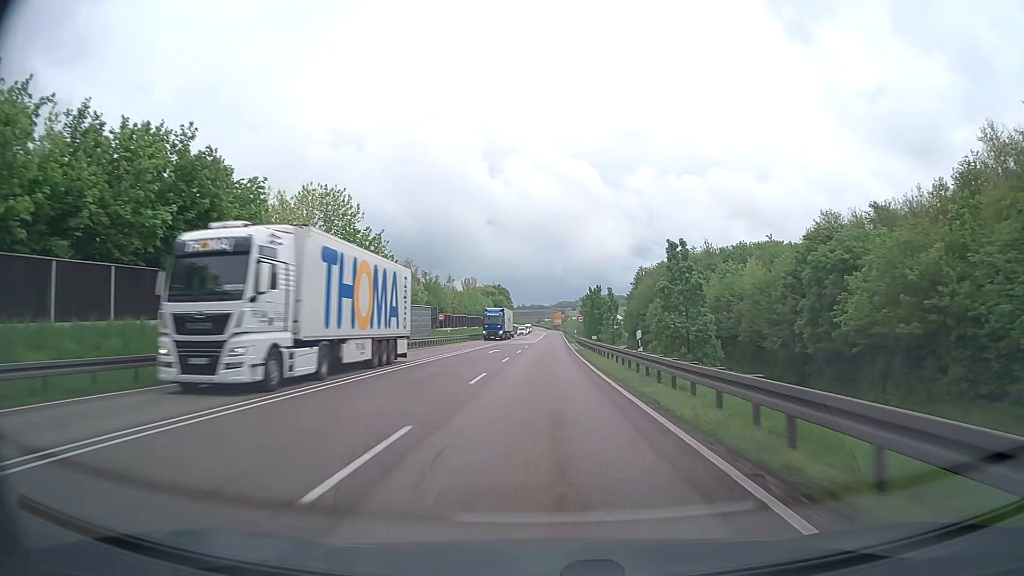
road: trunk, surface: asphalt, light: Day
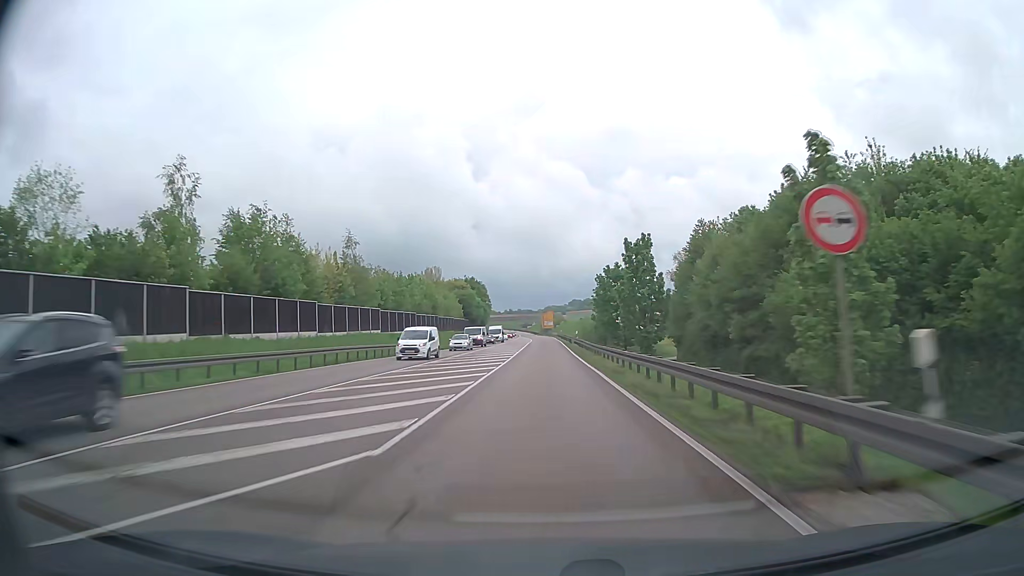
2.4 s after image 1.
(+0.5, +63.8) m; +1°
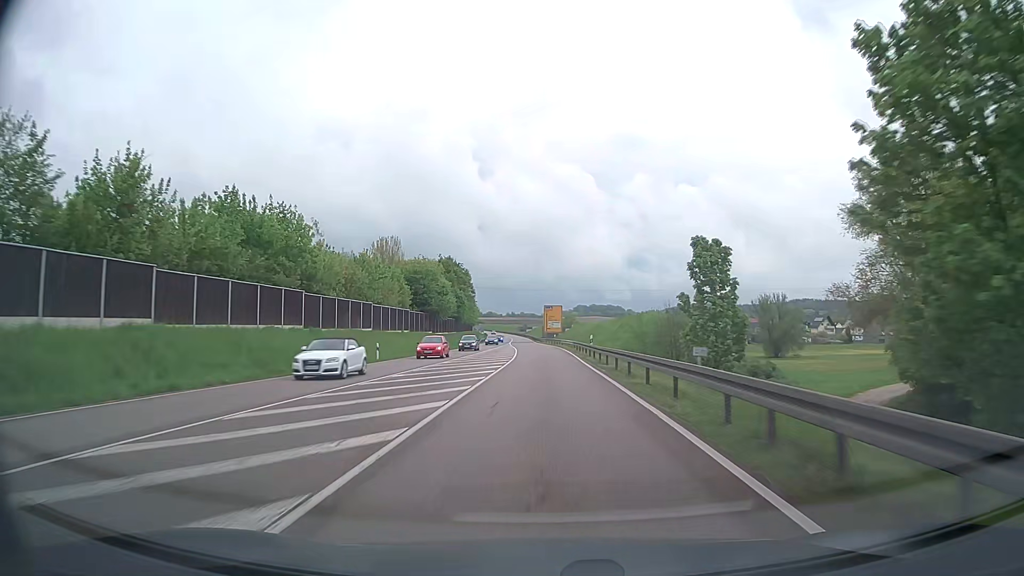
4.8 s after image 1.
(0.0, +63.7) m; 0°
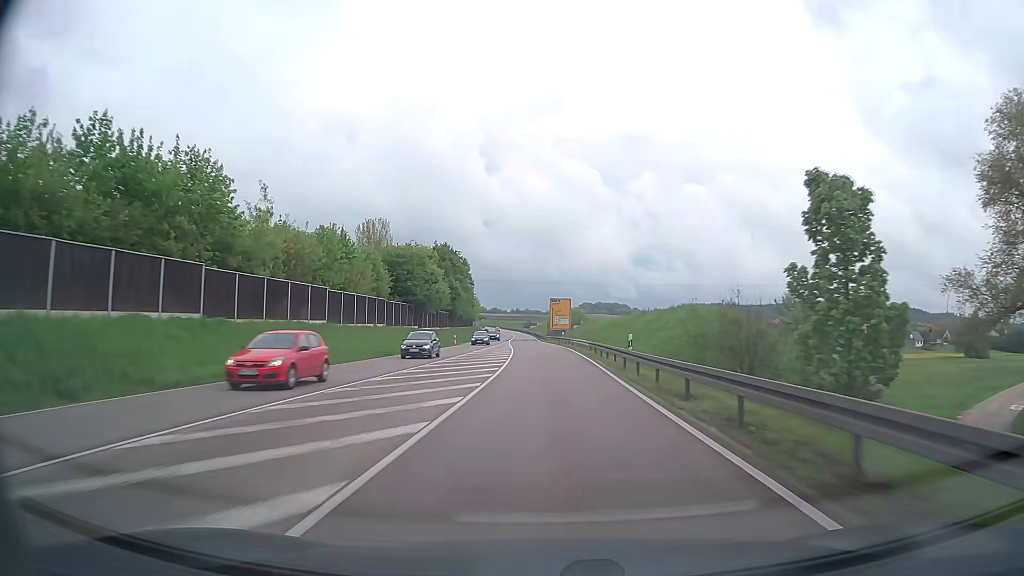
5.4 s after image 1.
(-0.1, +15.9) m; 0°
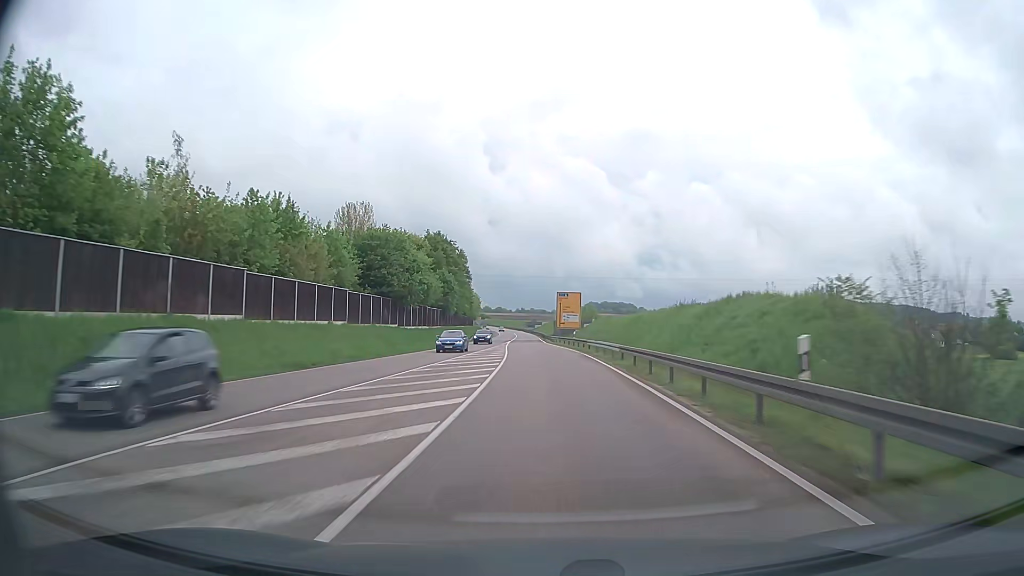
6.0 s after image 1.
(-0.1, +15.9) m; -1°
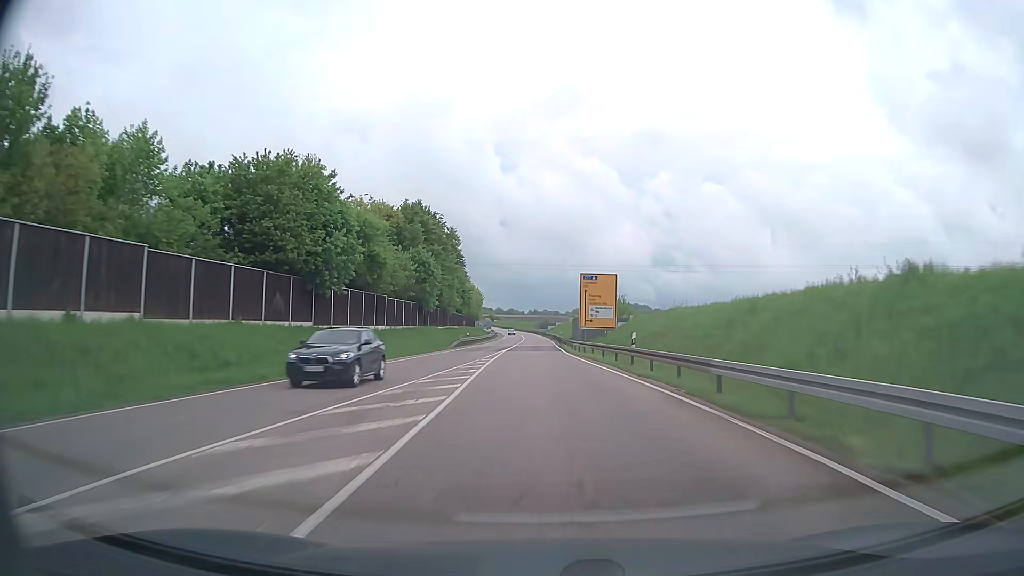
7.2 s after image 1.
(-0.3, +31.9) m; -1°
